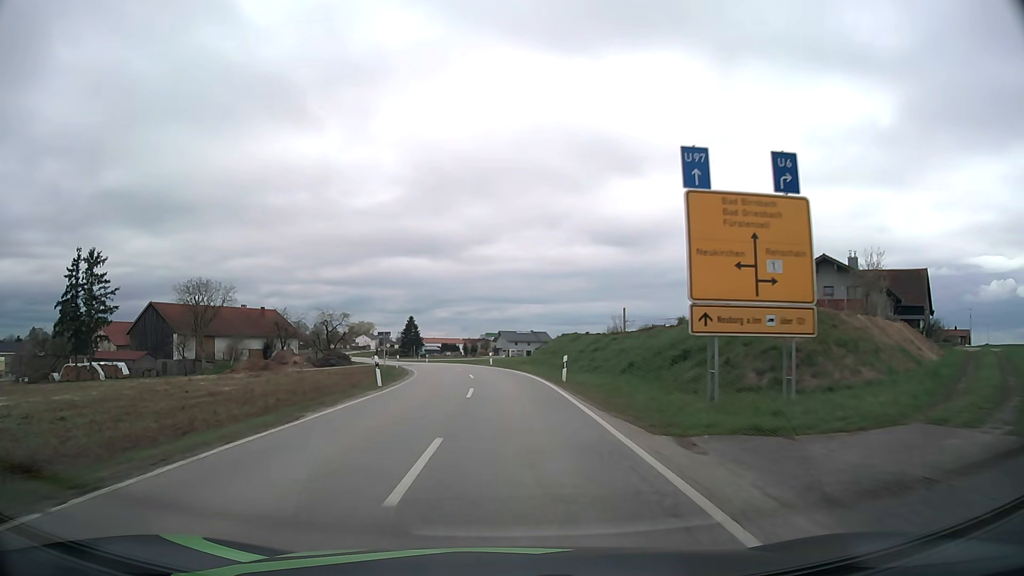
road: secondary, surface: asphalt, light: Day
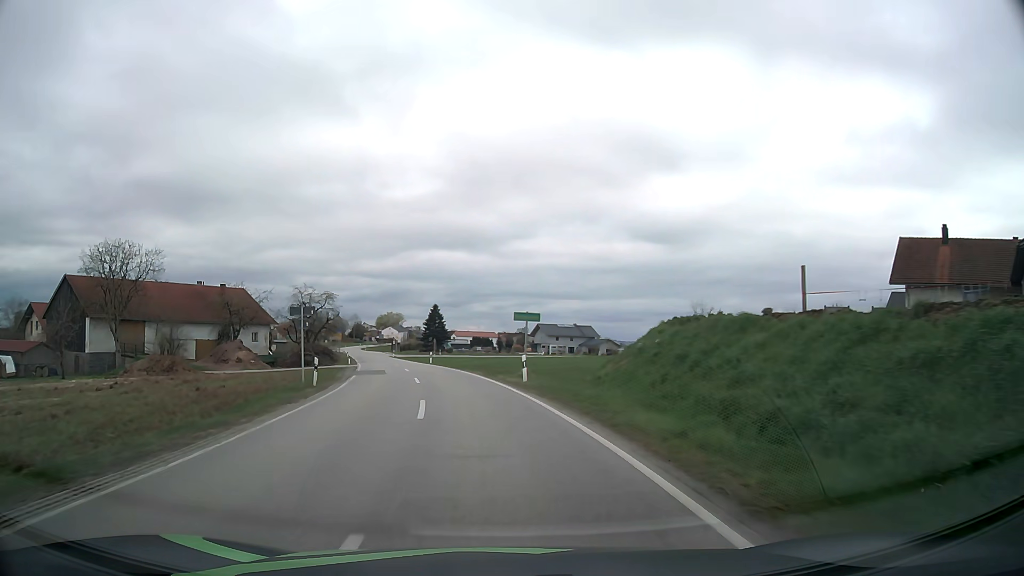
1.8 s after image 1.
(-0.3, +29.0) m; -3°
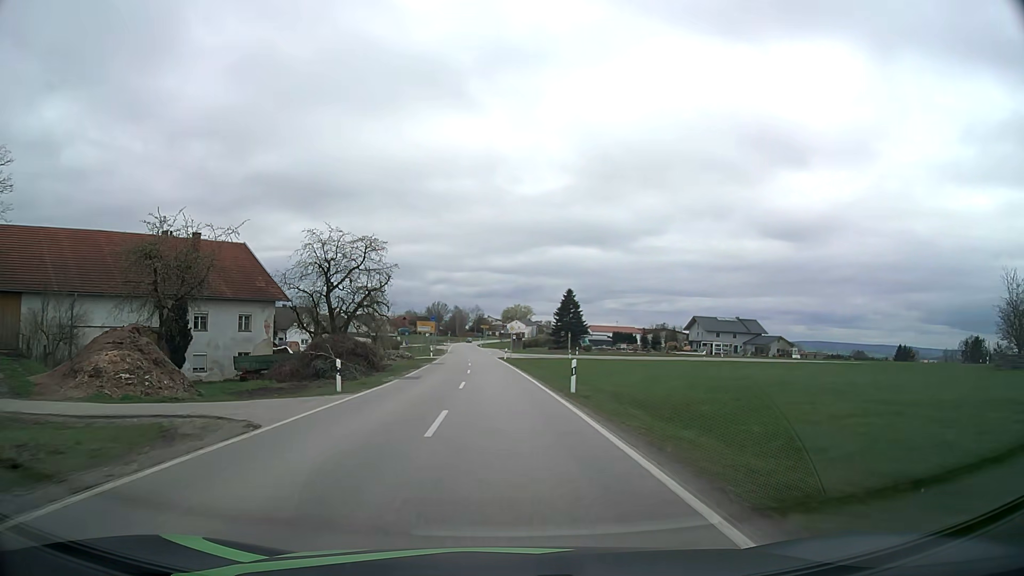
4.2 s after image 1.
(-4.4, +37.9) m; -11°
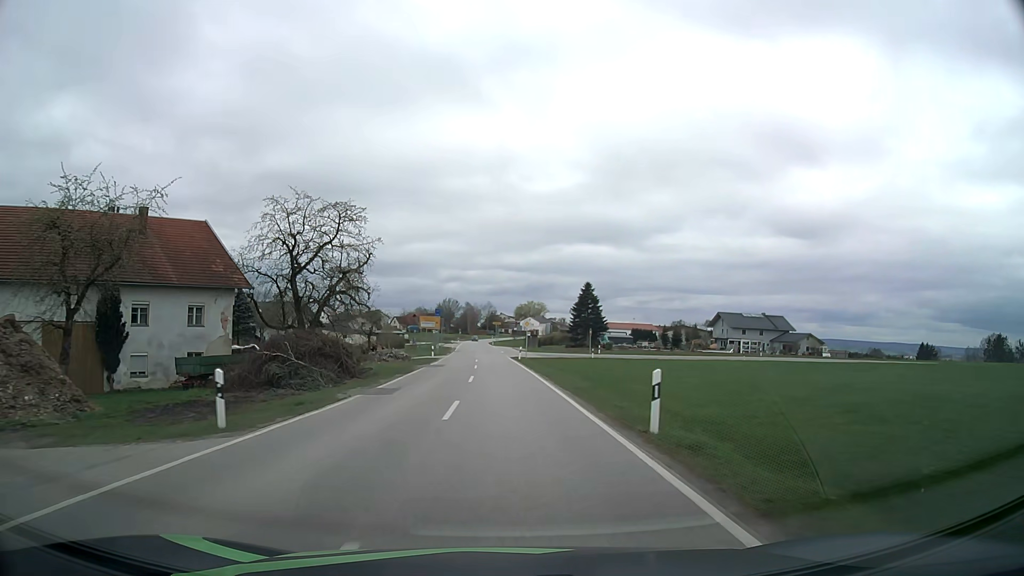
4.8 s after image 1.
(-0.1, +9.7) m; -1°
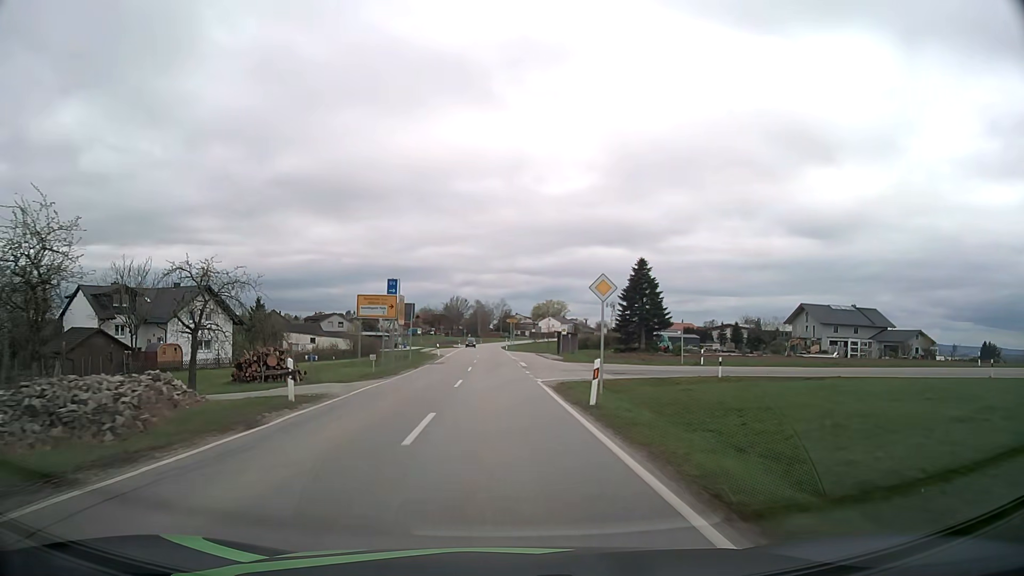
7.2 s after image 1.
(-0.6, +38.8) m; -1°
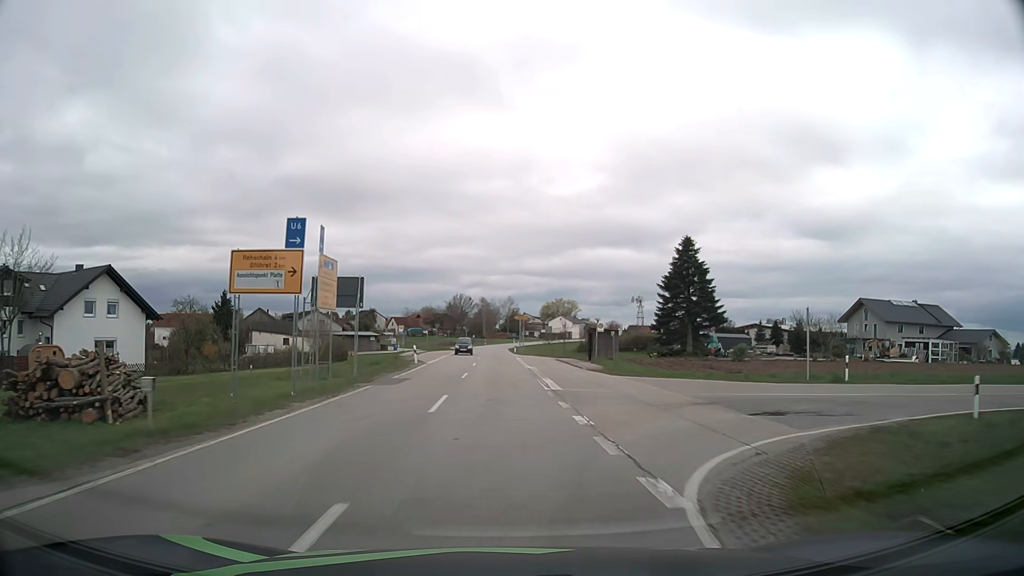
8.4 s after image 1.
(-0.2, +19.3) m; -1°
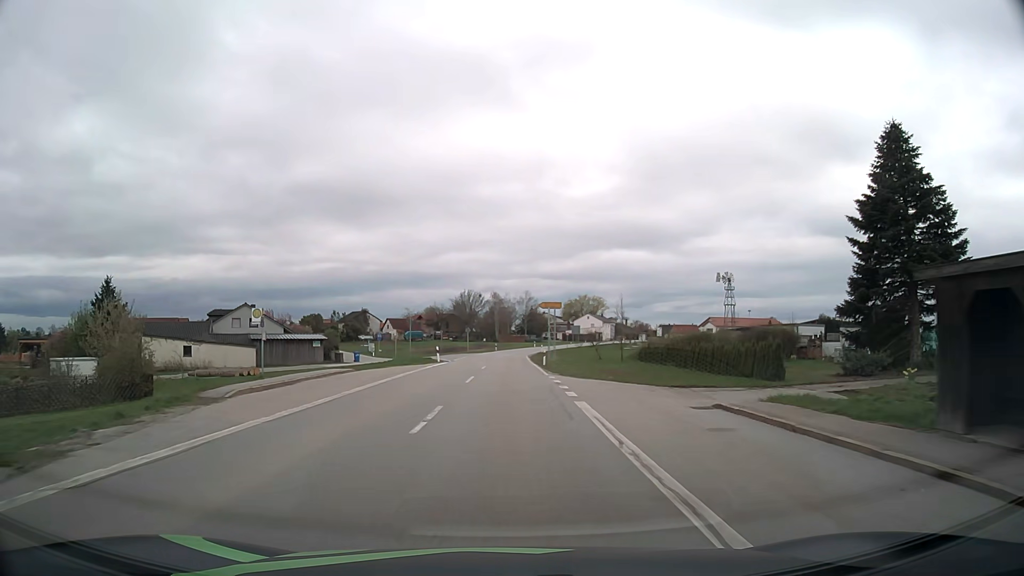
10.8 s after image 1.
(-0.2, +38.7) m; -1°
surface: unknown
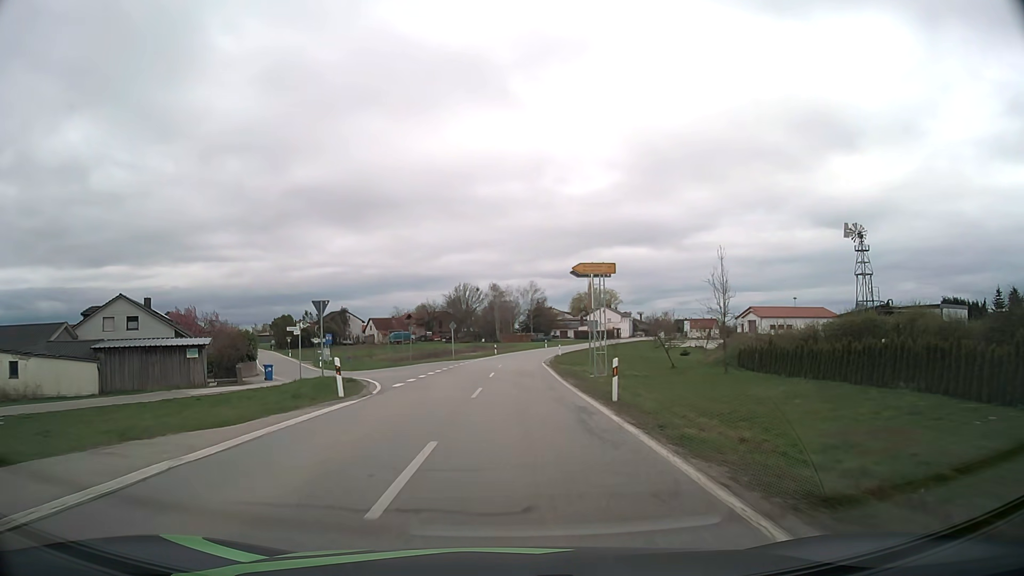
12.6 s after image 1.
(-0.2, +28.6) m; 0°
(0, +10) (0, +20) (0, +30) (+1, +40) (+1, +50) (+2, +60) (+3, +70) (+5, +80) (+7, +89) (+10, +99) m
